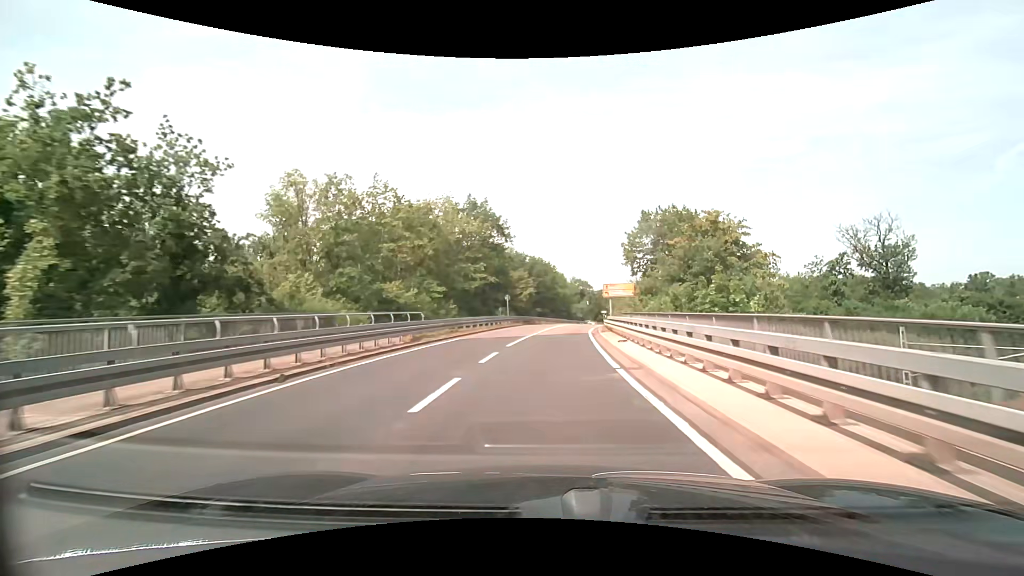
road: secondary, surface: asphalt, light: Day
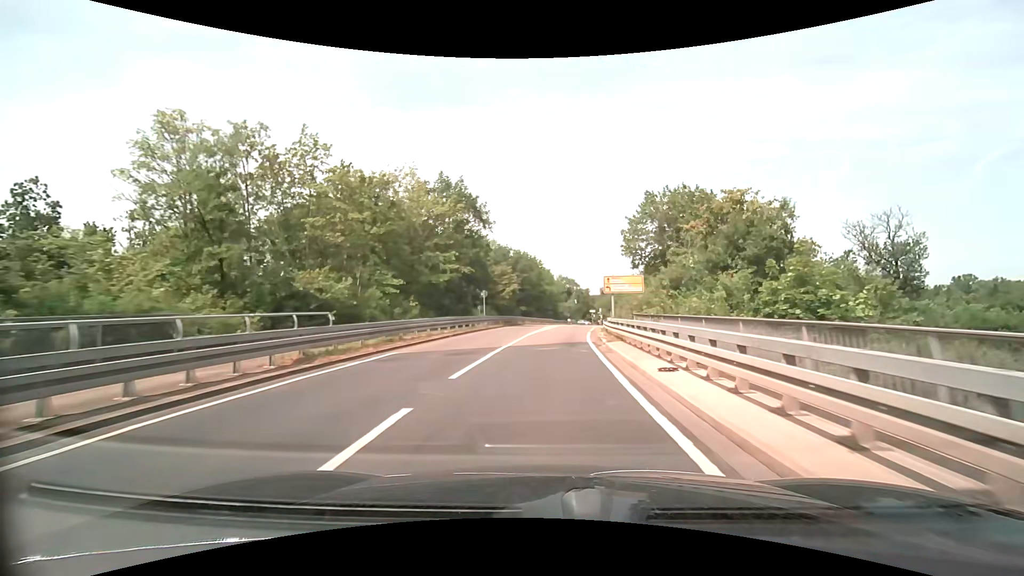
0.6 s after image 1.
(+0.1, +8.8) m; +2°
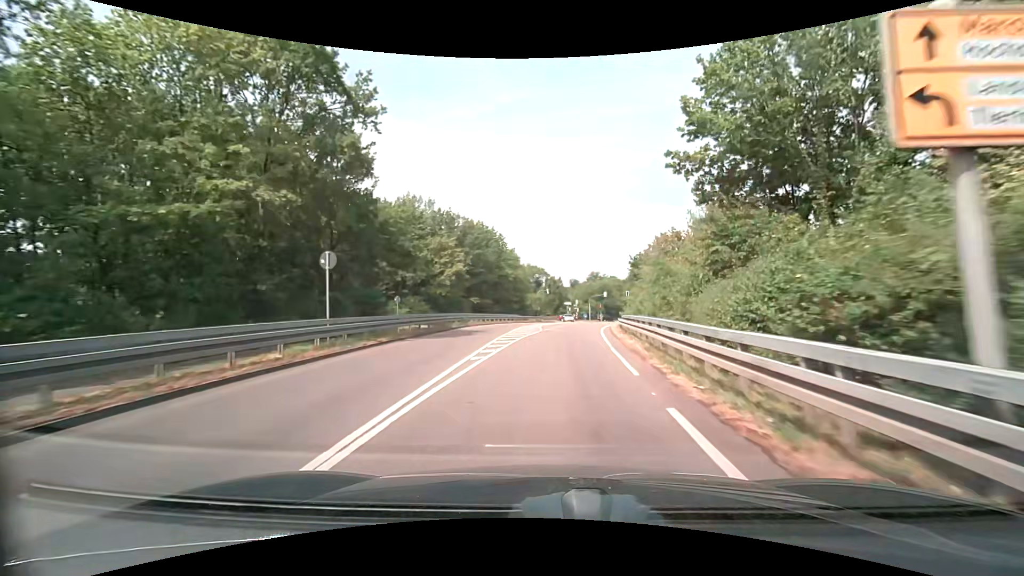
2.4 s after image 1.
(+0.8, +26.2) m; +4°
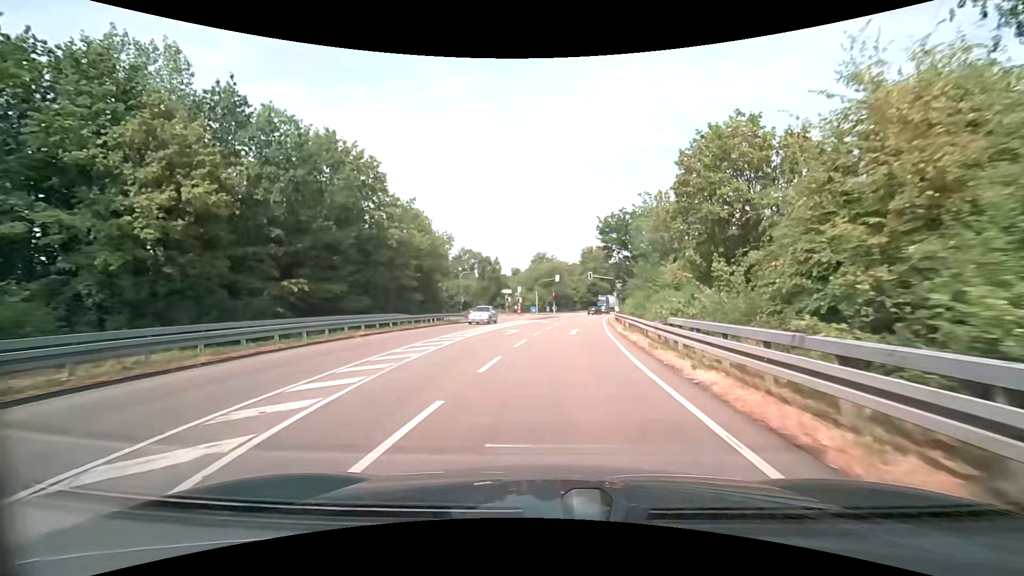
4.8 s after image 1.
(+1.6, +32.0) m; +6°
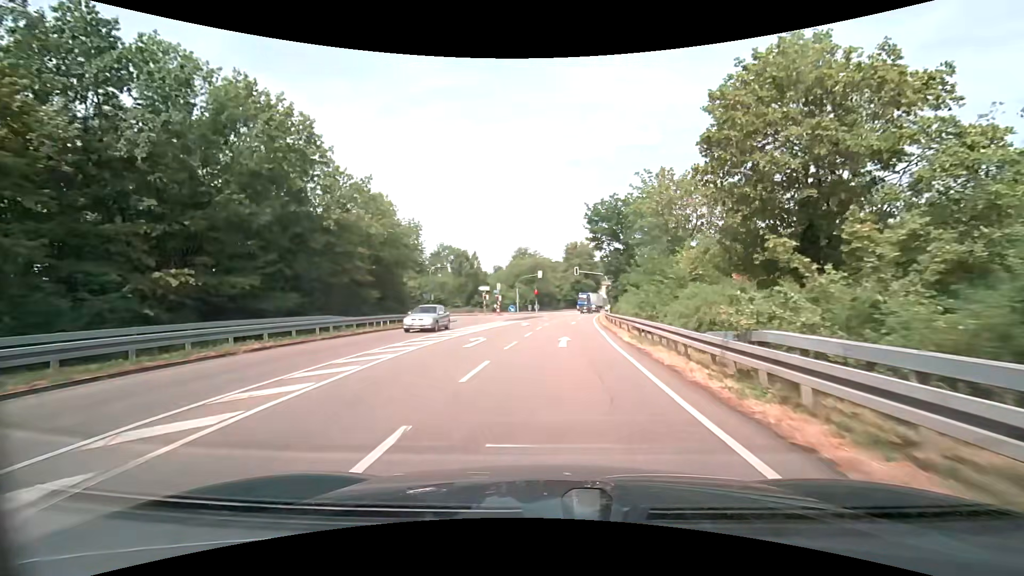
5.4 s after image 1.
(+0.1, +7.2) m; +2°
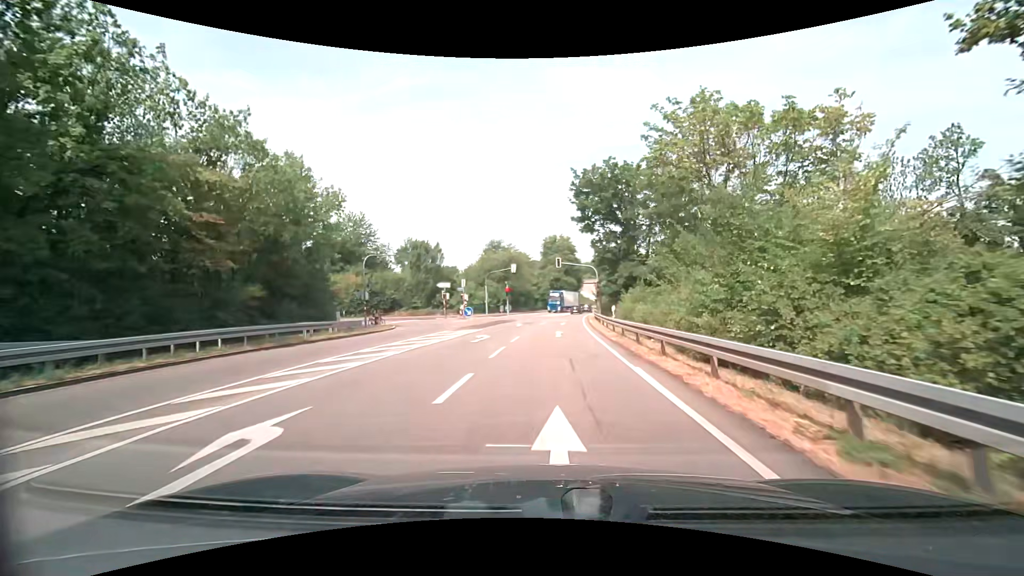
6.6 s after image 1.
(+0.3, +13.5) m; +3°
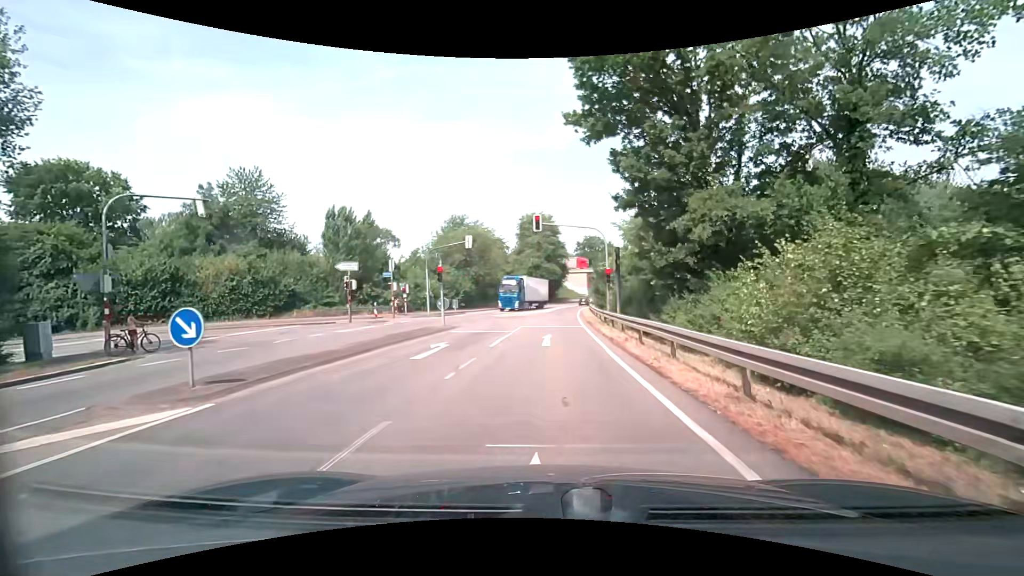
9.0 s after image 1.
(+0.7, +21.9) m; +2°
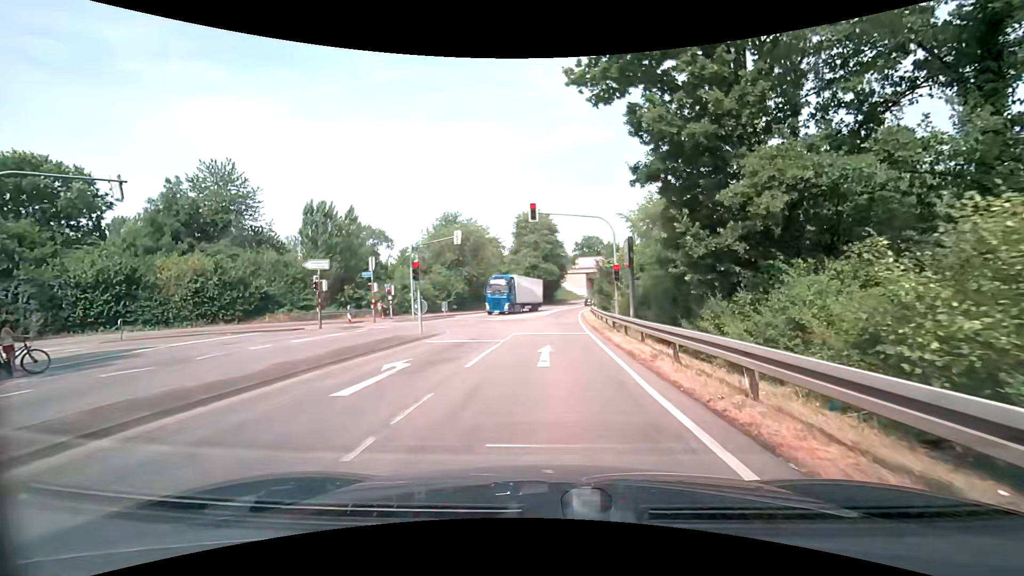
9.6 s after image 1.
(0.0, +4.1) m; +1°
(0, +10) (0, +20) (+1, +30) (+1, +40) (+2, +50) (+3, +60) (+4, +70) (+6, +80) (+8, +89) (+10, +99) m
